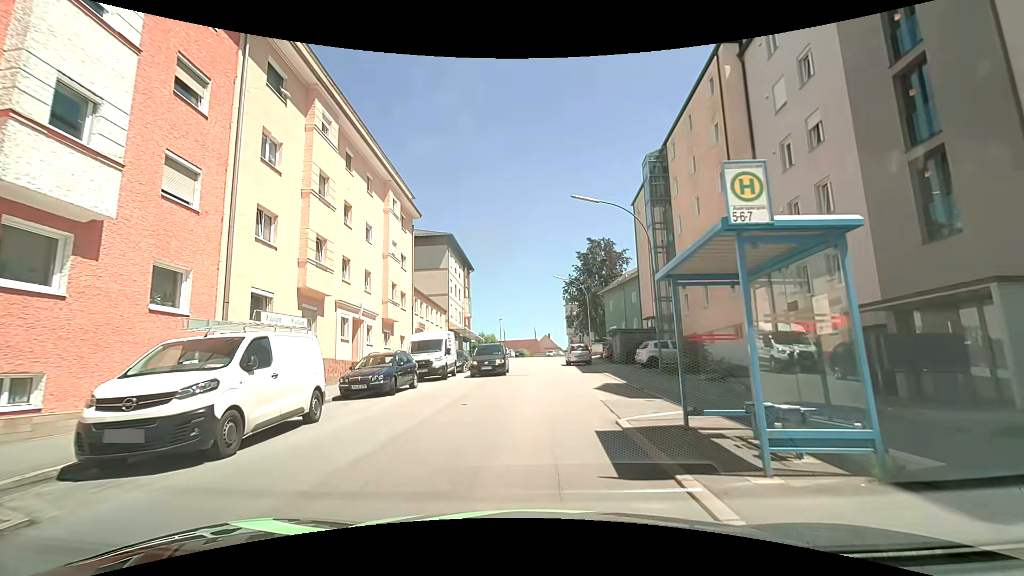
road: tertiary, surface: asphalt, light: Day
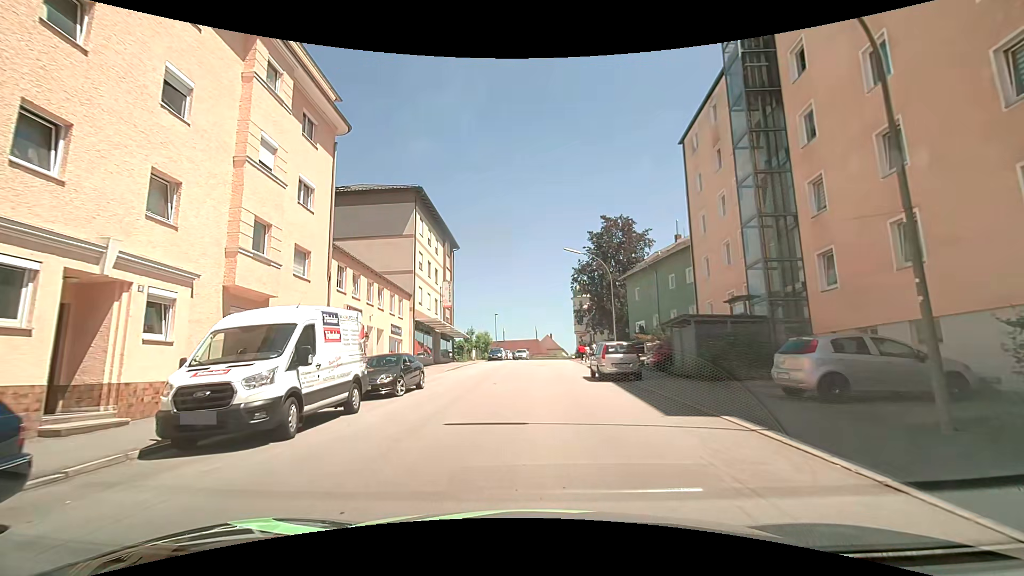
(0.0, +15.9) m; 0°
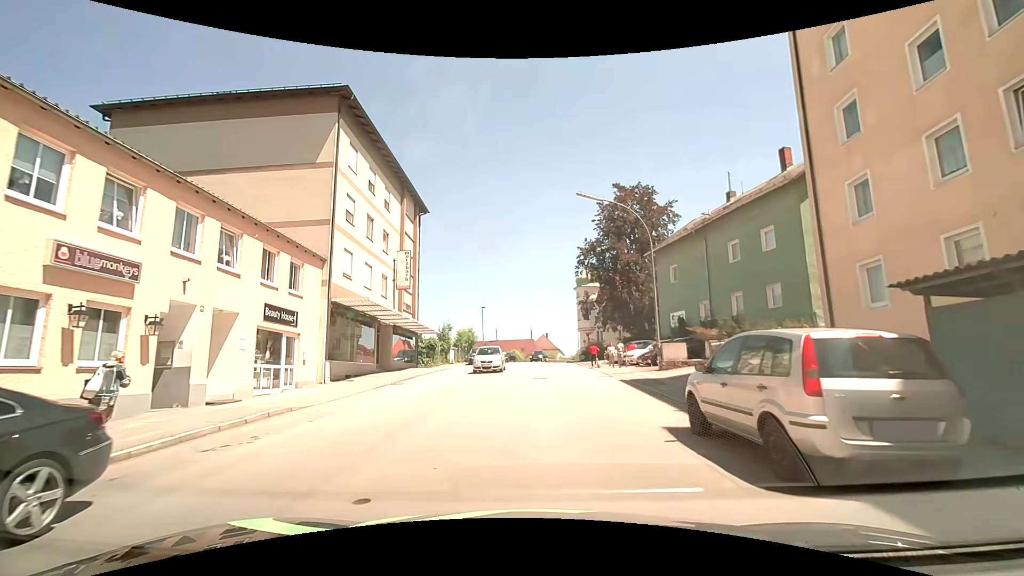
(-0.1, +14.7) m; -1°
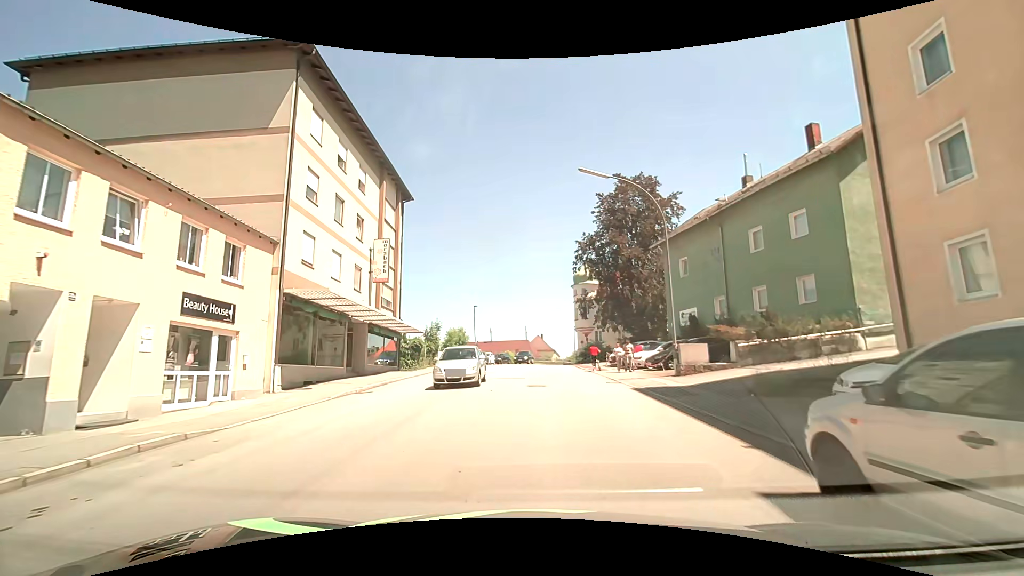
(+0.1, +3.8) m; +2°
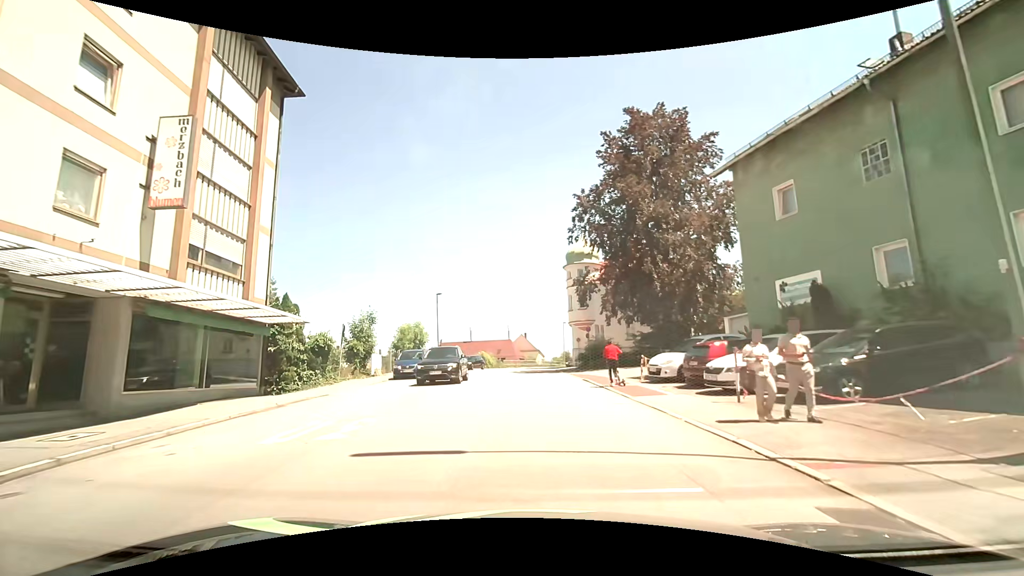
(+0.2, +15.6) m; +1°
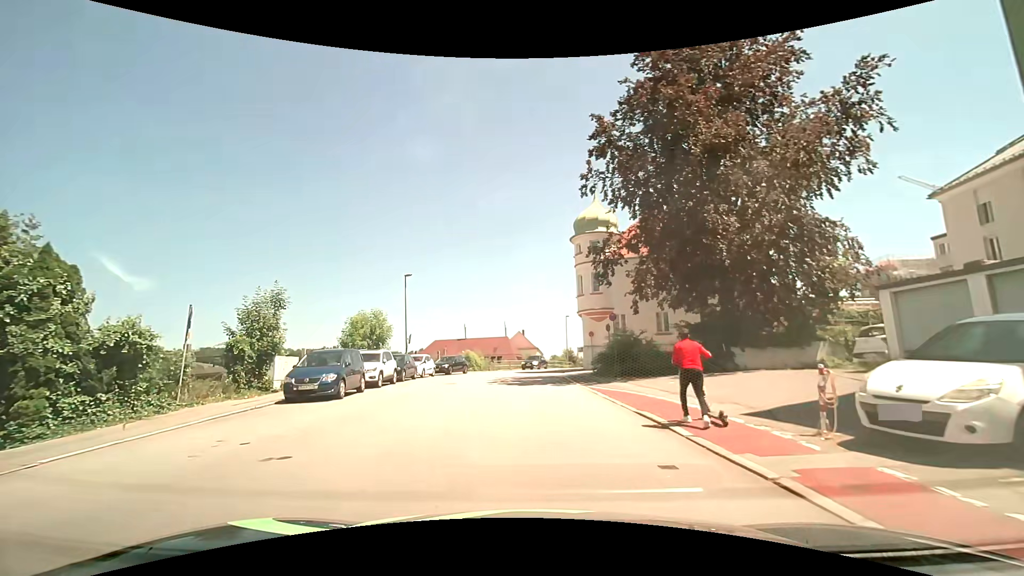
(+0.2, +12.1) m; +1°
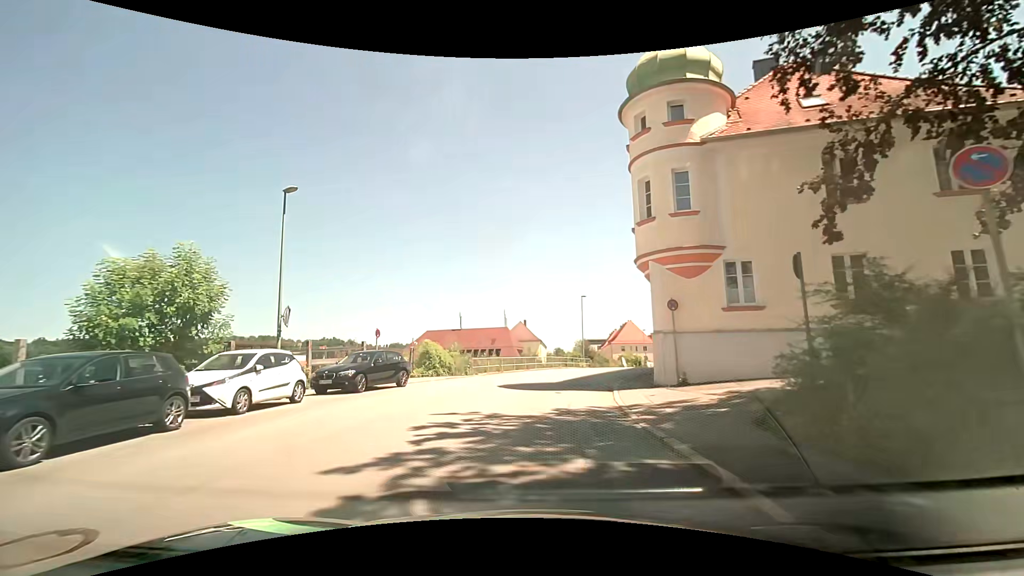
(-0.2, +19.9) m; 0°
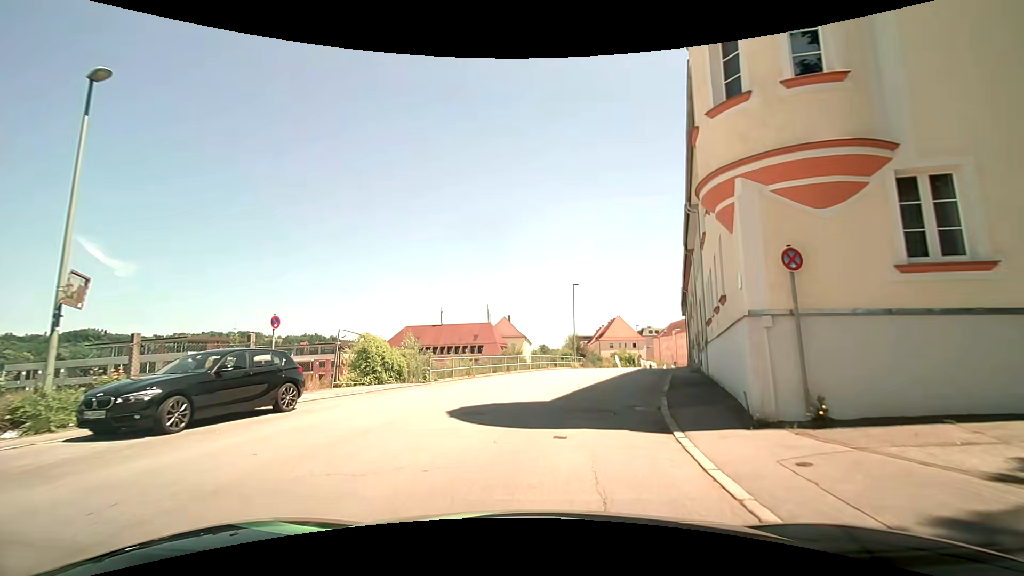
(0.0, +8.1) m; +1°
(+1, +10) (+3, +20) (+5, +29) (+8, +39) (+11, +48) (+14, +58) (+17, +67) (+21, +77) (+25, +86) (+30, +95) m
